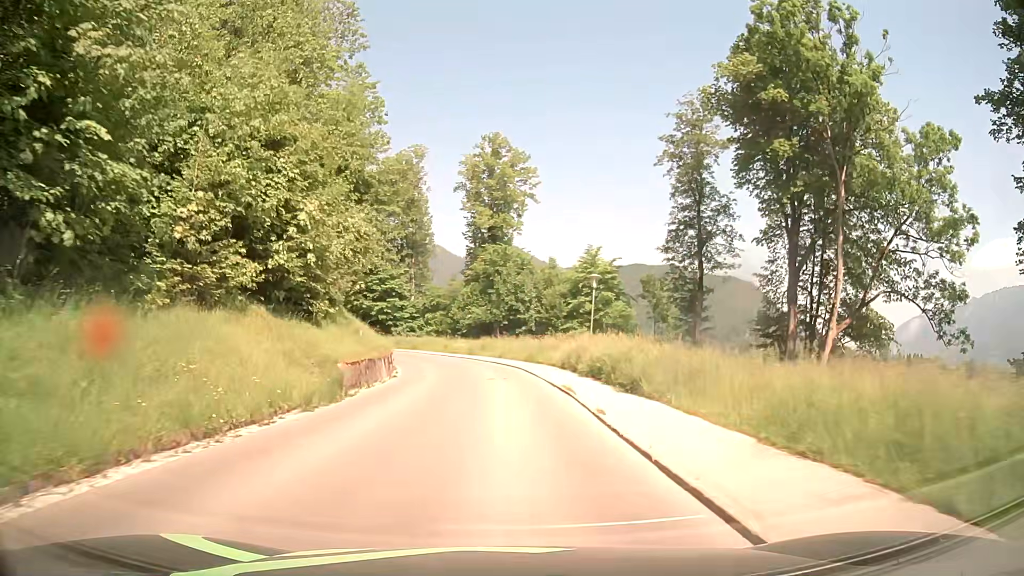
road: tertiary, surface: asphalt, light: Day
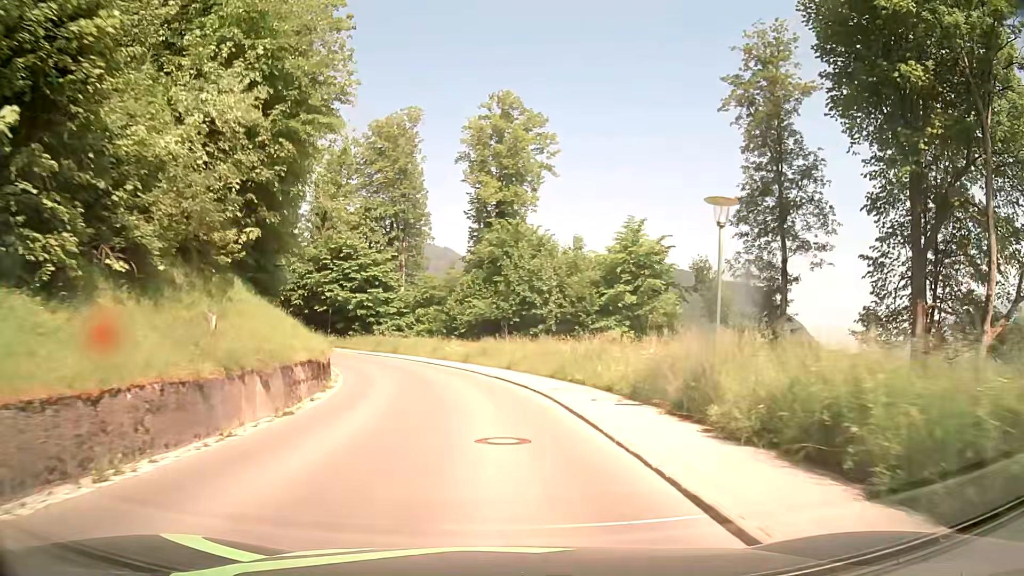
(0.0, +15.5) m; -1°
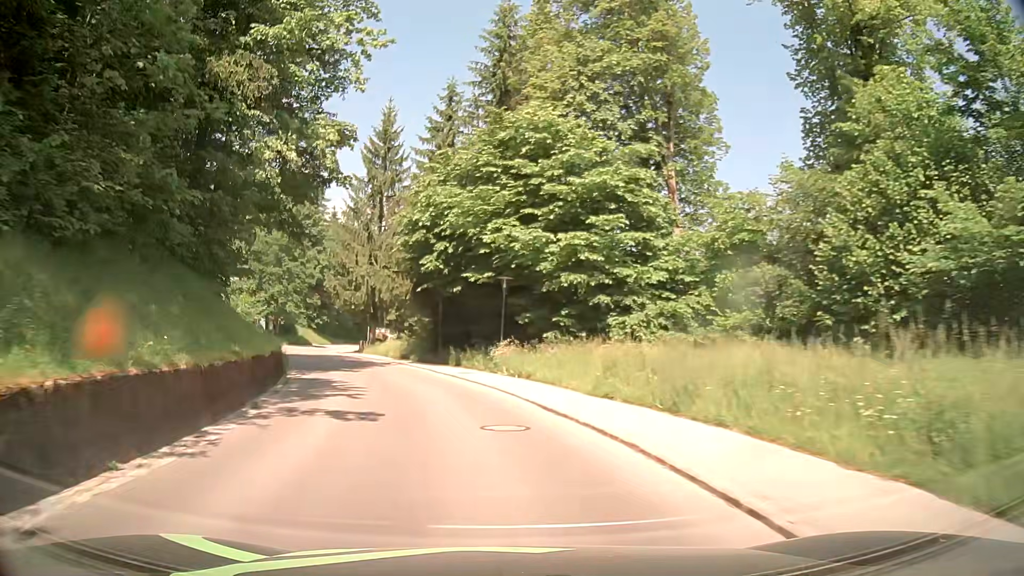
(-5.5, +38.0) m; -22°
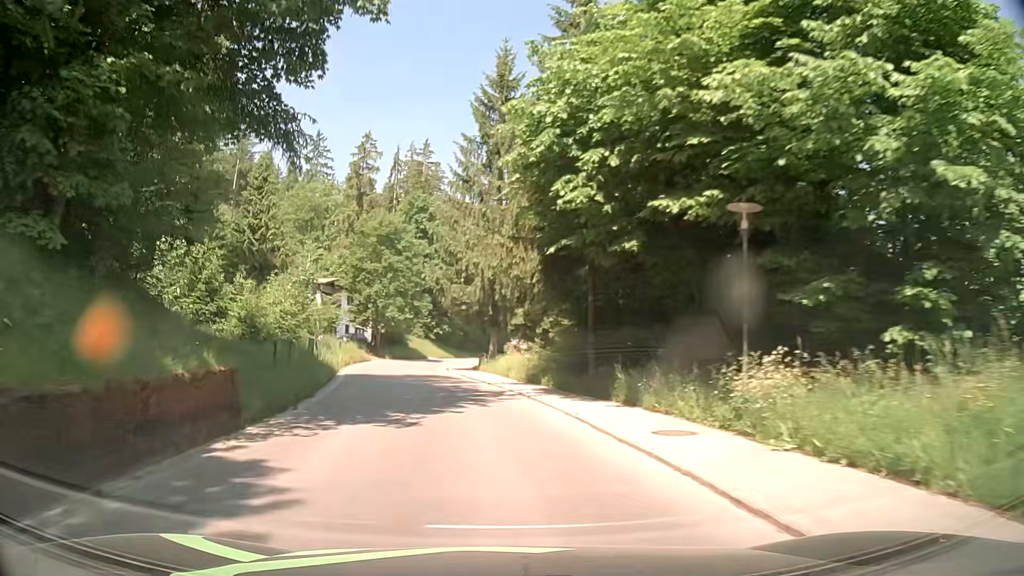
(-1.5, +15.3) m; -12°
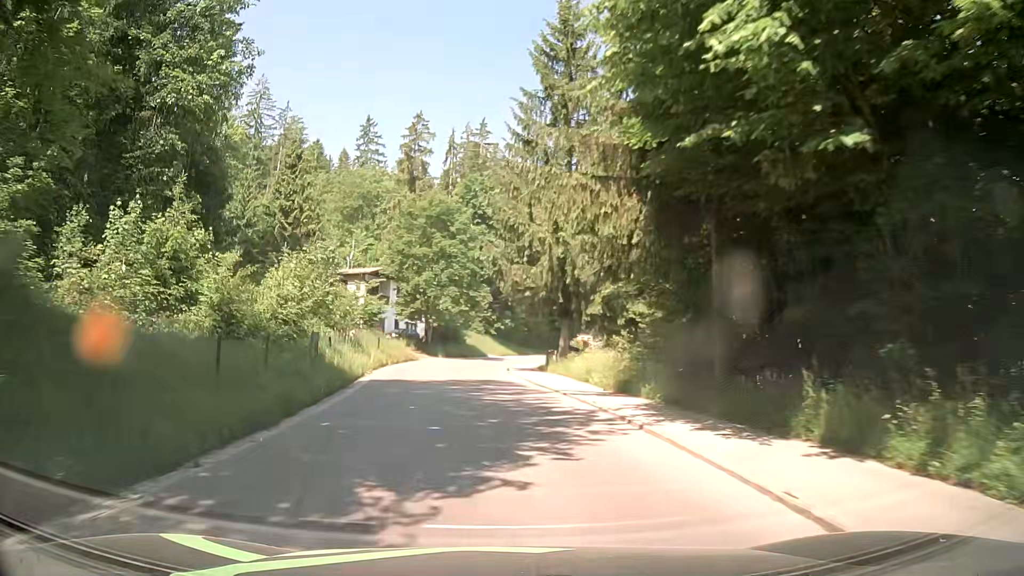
(-0.3, +7.7) m; -4°
